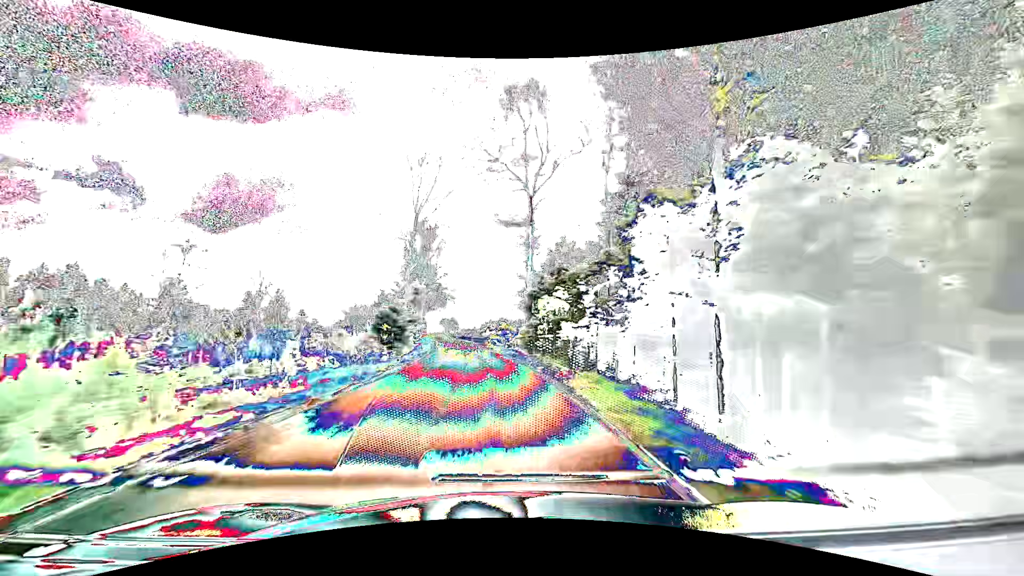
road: tertiary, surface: asphalt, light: Day
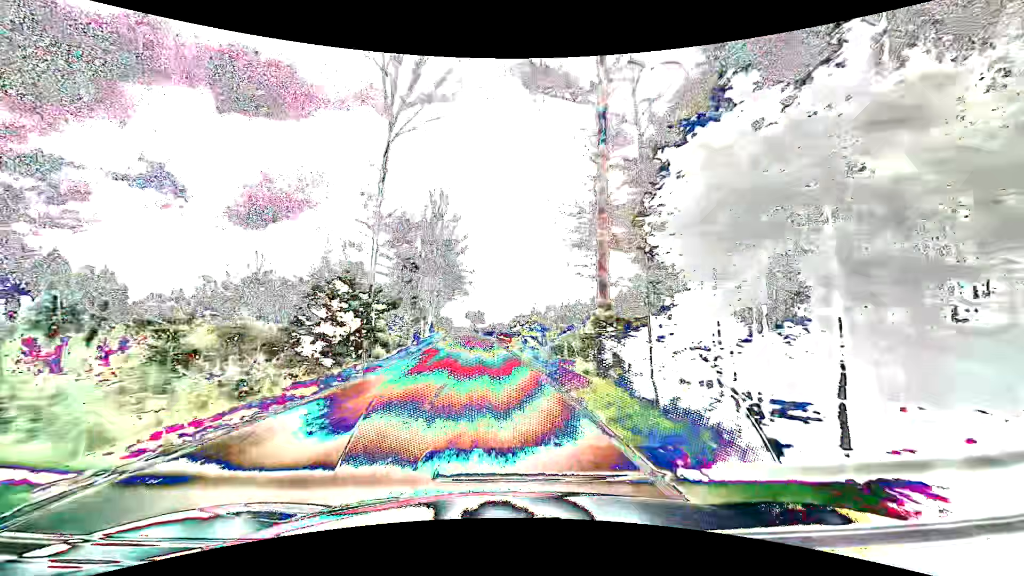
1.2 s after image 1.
(-0.7, +23.5) m; -4°
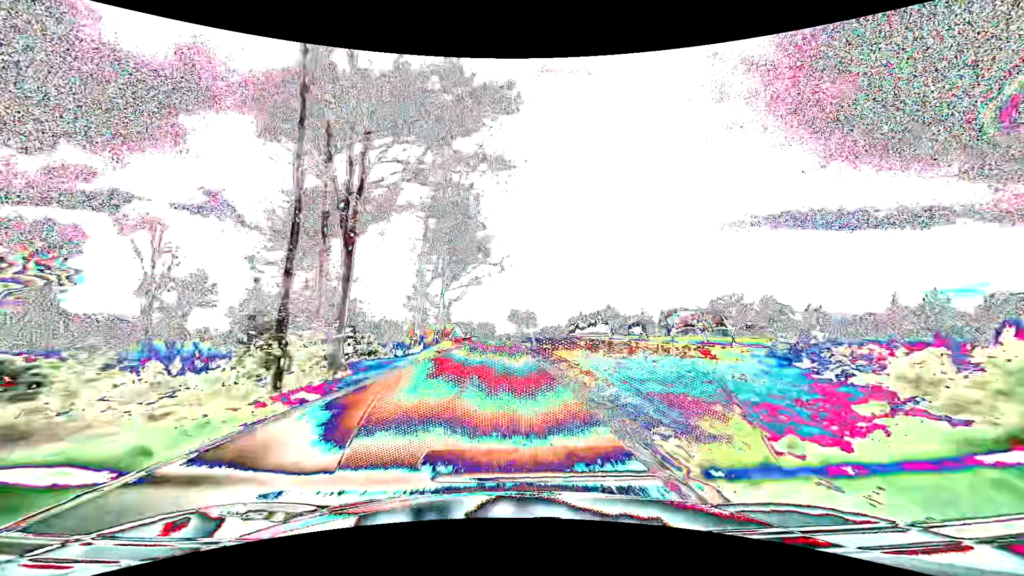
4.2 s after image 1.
(-3.0, +59.2) m; -5°
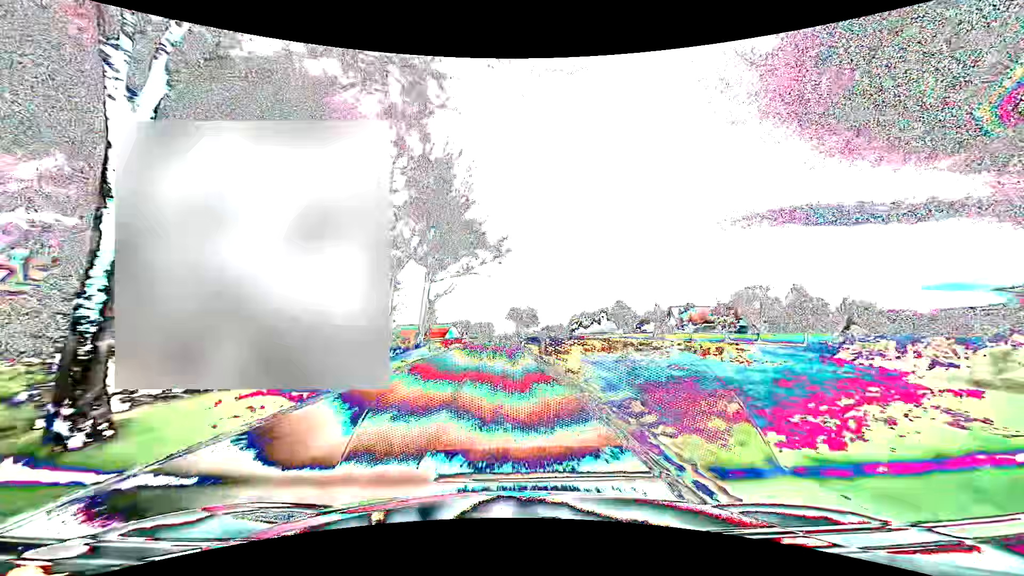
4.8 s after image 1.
(0.0, +11.8) m; 0°
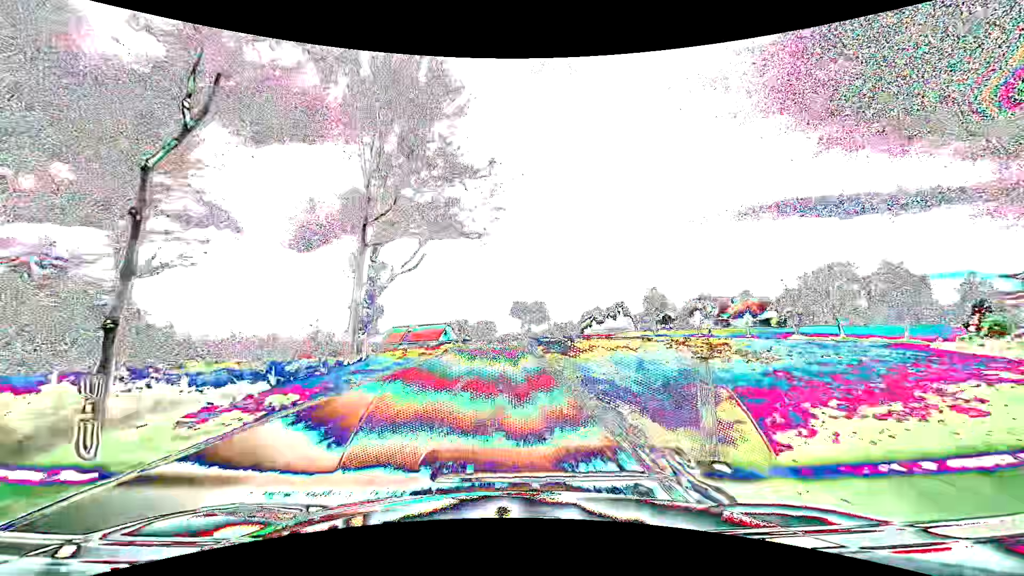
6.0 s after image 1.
(0.0, +23.7) m; 0°
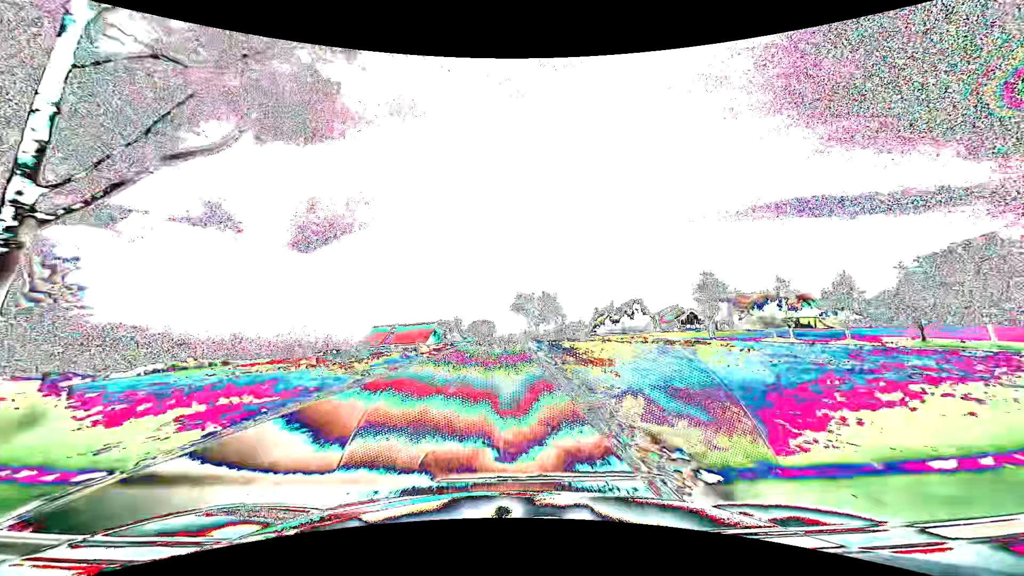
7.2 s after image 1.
(-0.1, +23.7) m; -1°
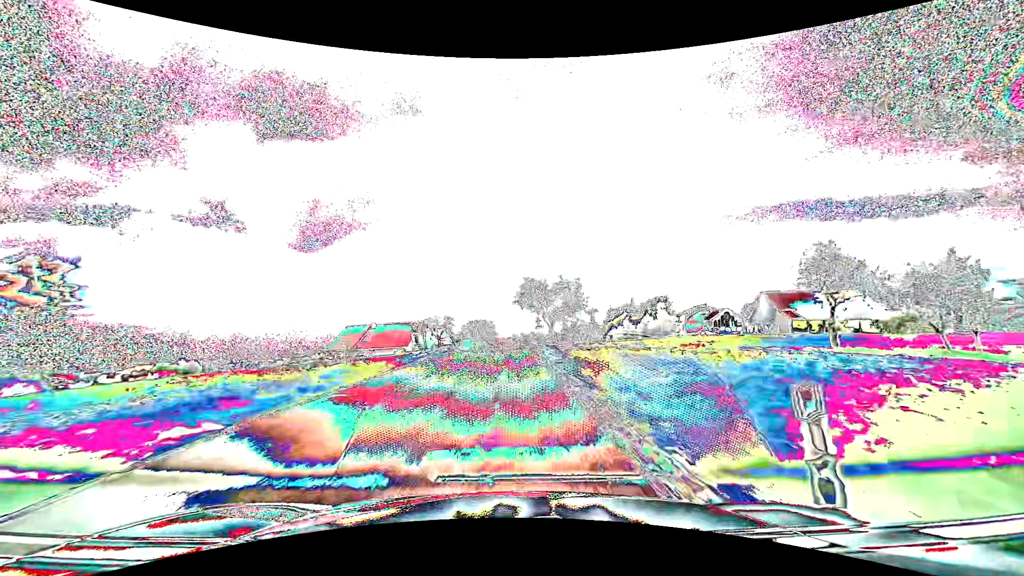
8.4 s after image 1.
(0.0, +23.6) m; 0°
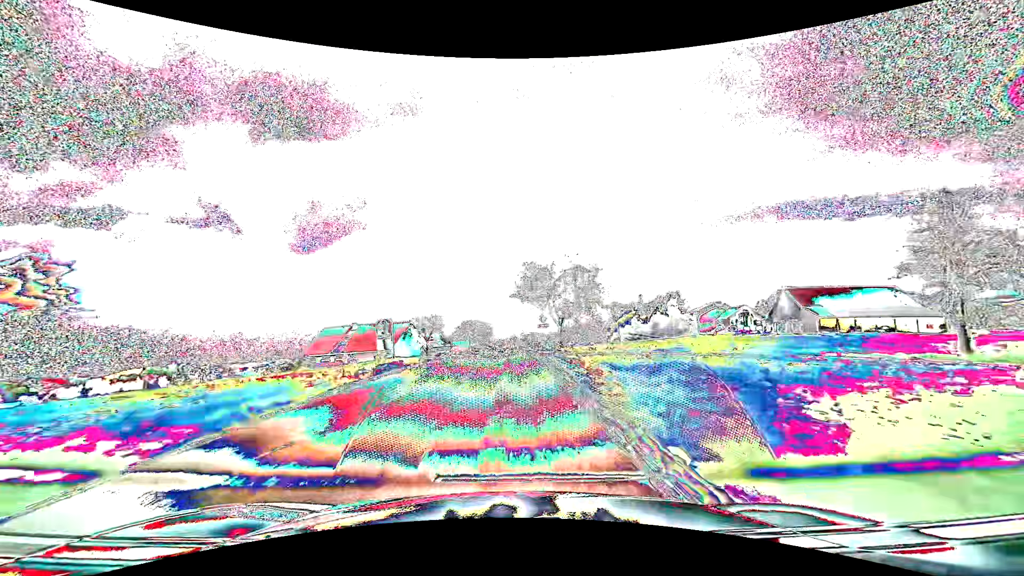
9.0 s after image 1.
(0.0, +11.8) m; 0°
(0, +10) (0, +20) (0, +30) (0, +40) (0, +50) (0, +60) (0, +70) (+1, +80) (0, +90) (0, +100) m
